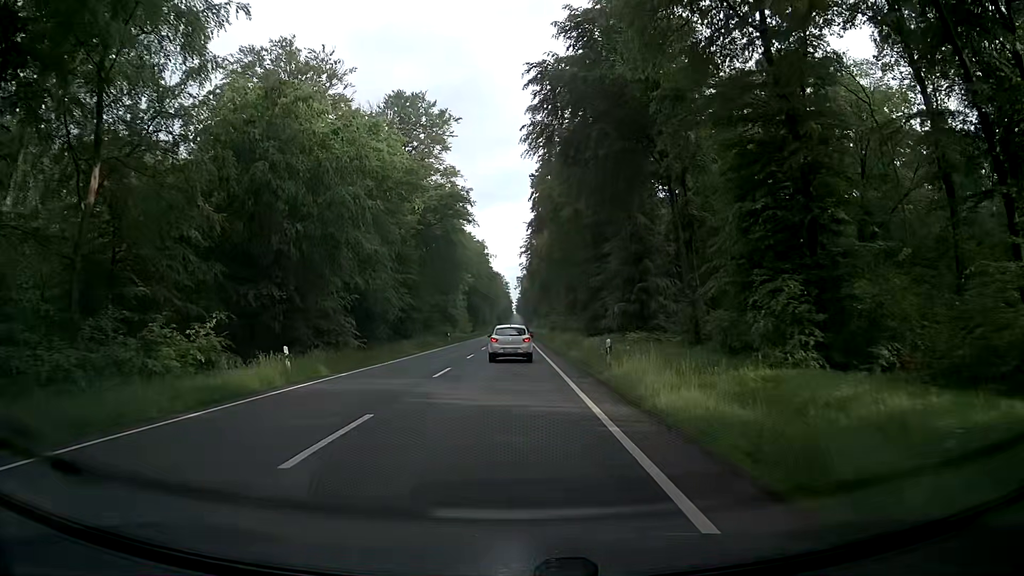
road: primary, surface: asphalt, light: Day
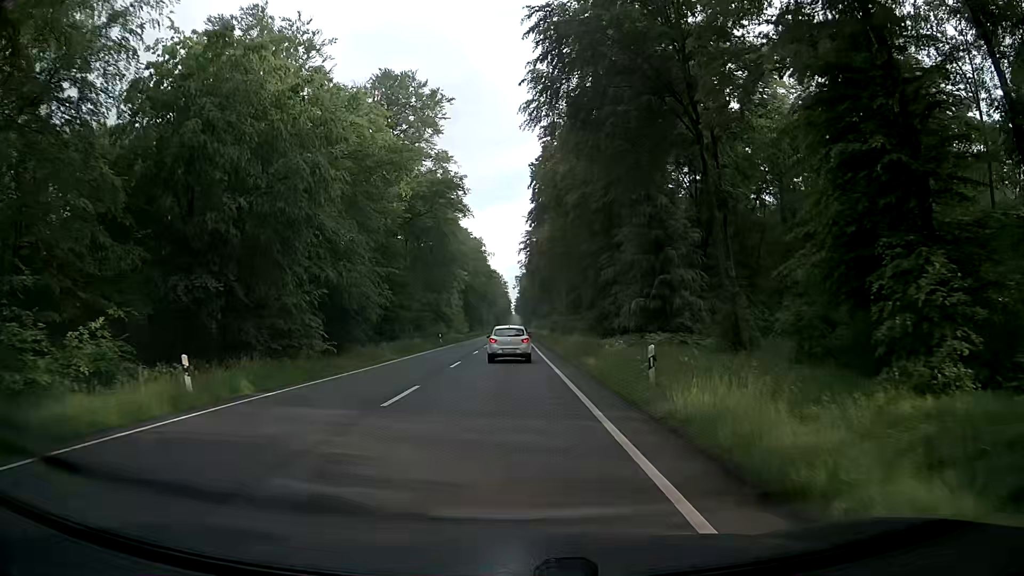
(-0.1, +6.9) m; -1°
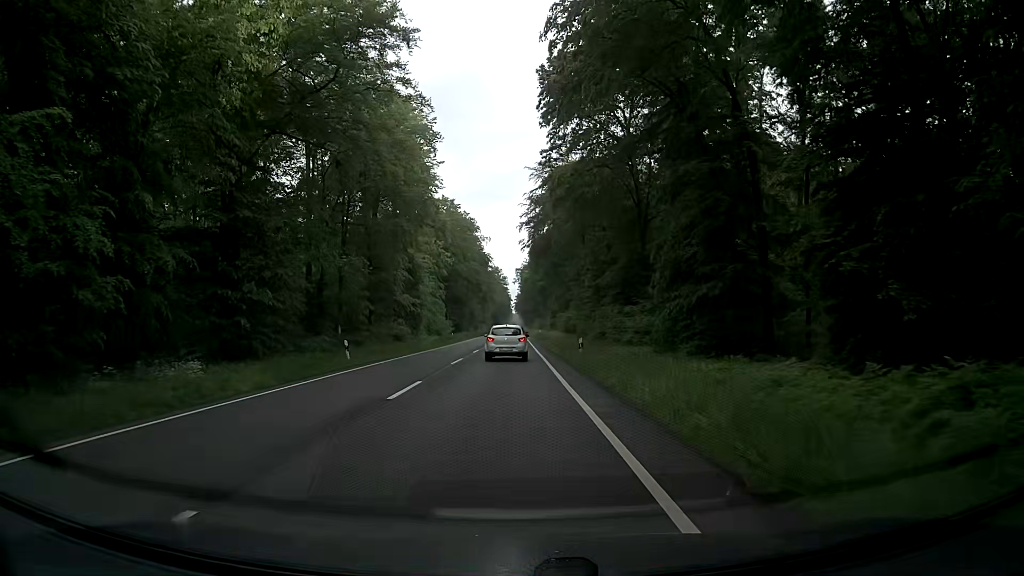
(+0.3, +35.5) m; +1°
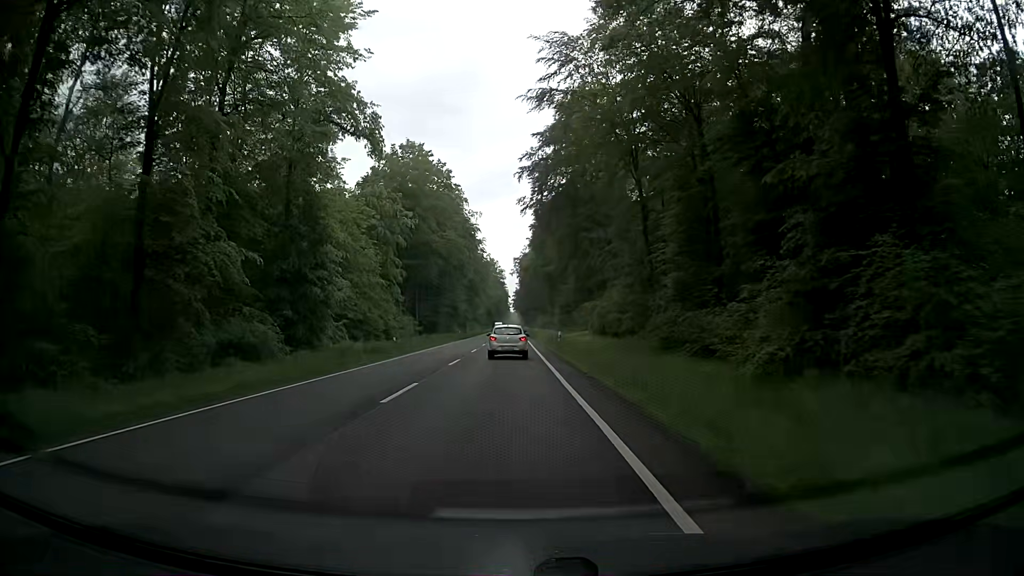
(-0.2, +37.3) m; 0°
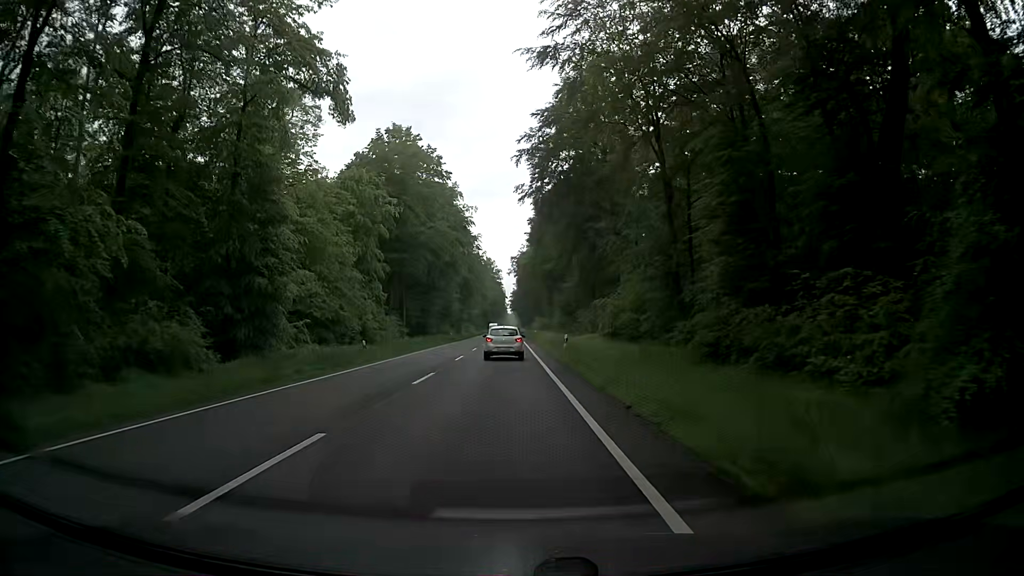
(0.0, +7.7) m; 0°
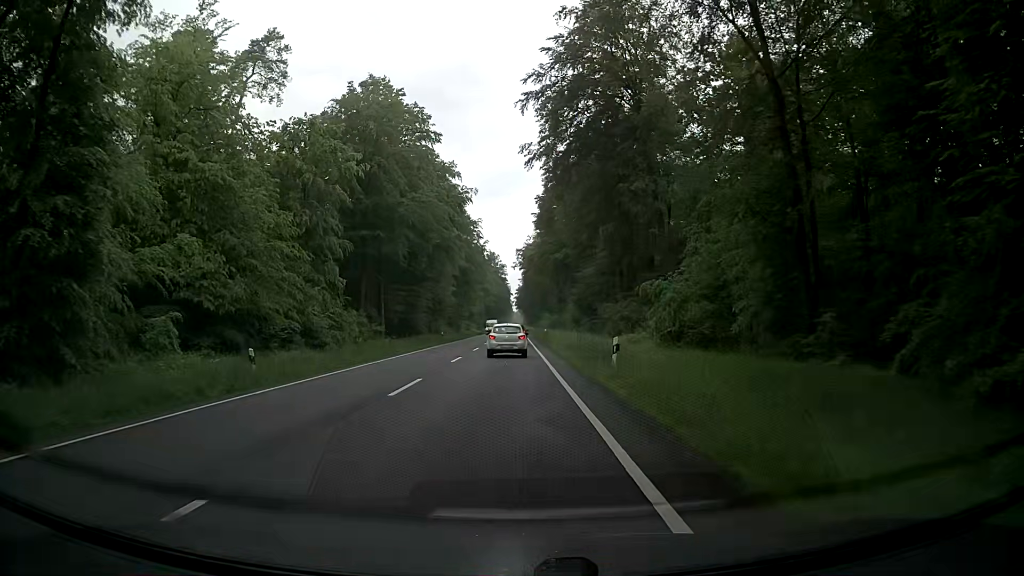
(0.0, +15.7) m; 0°
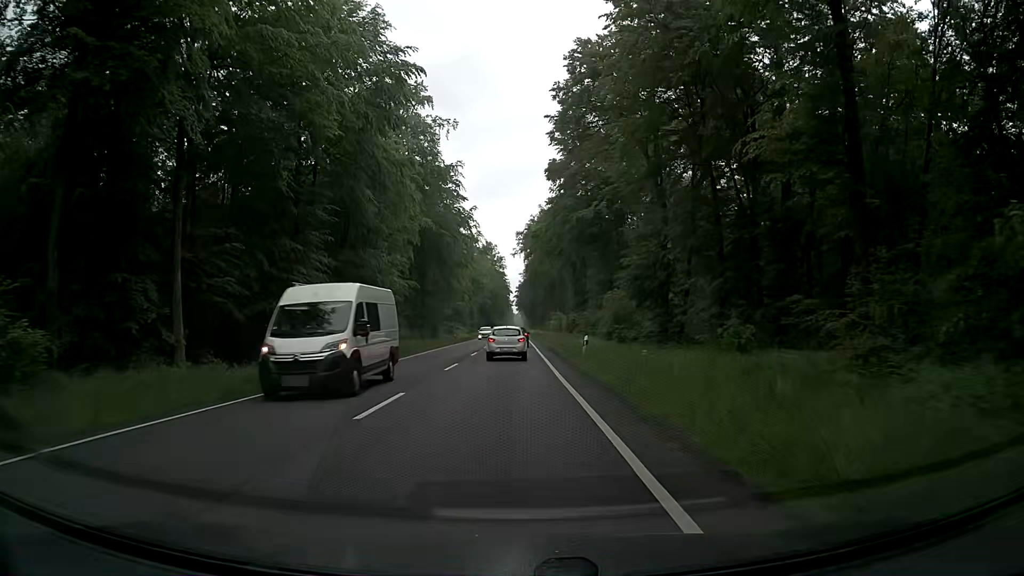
(+0.1, +39.9) m; +1°
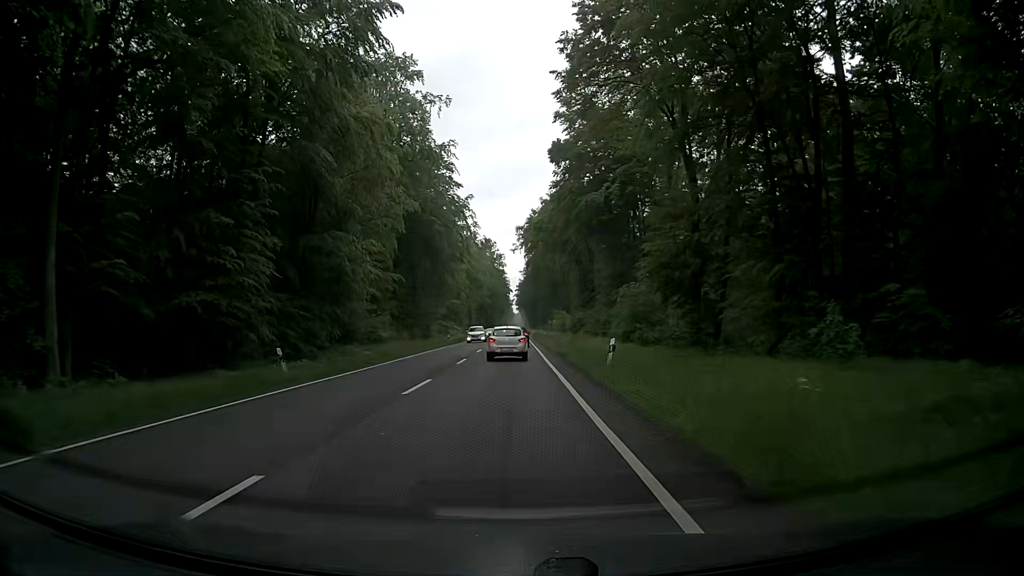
(-0.1, +8.0) m; +1°
(0, +10) (0, +20) (-1, +30) (-1, +40) (-1, +50) (-1, +60) (-1, +70) (-1, +80) (-1, +90) (-1, +100) m
